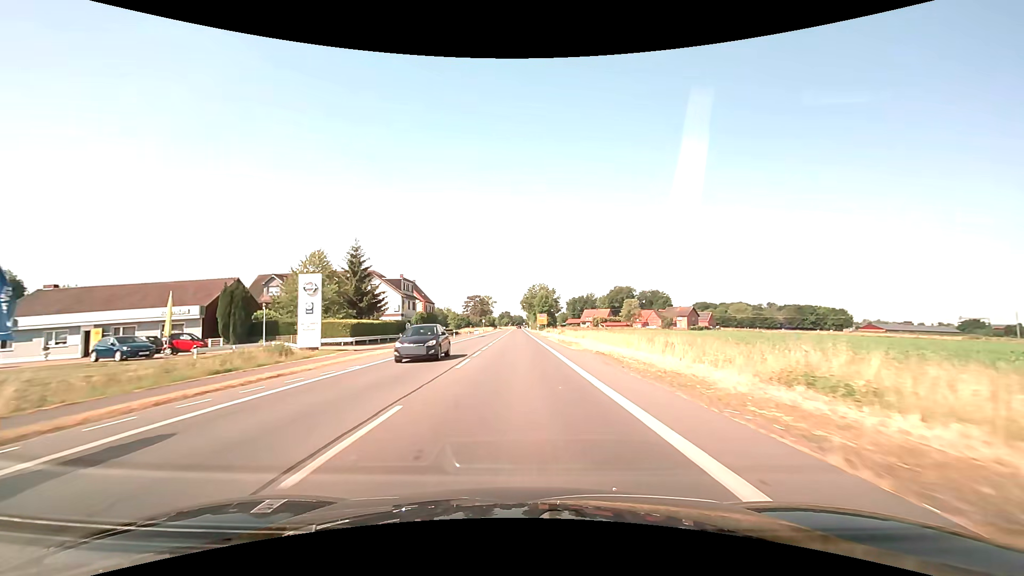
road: primary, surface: asphalt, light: Day
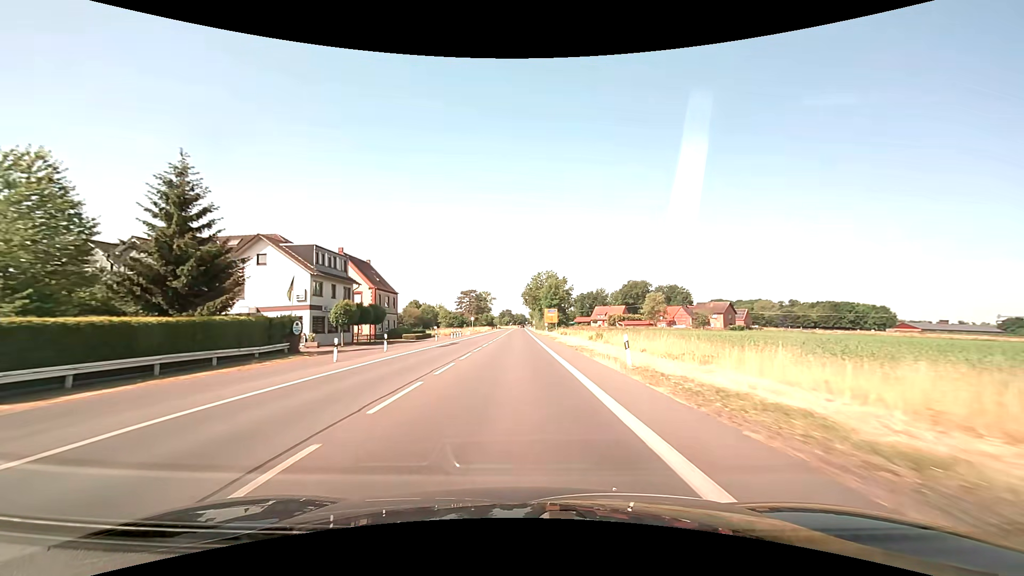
(0.0, +32.7) m; 0°
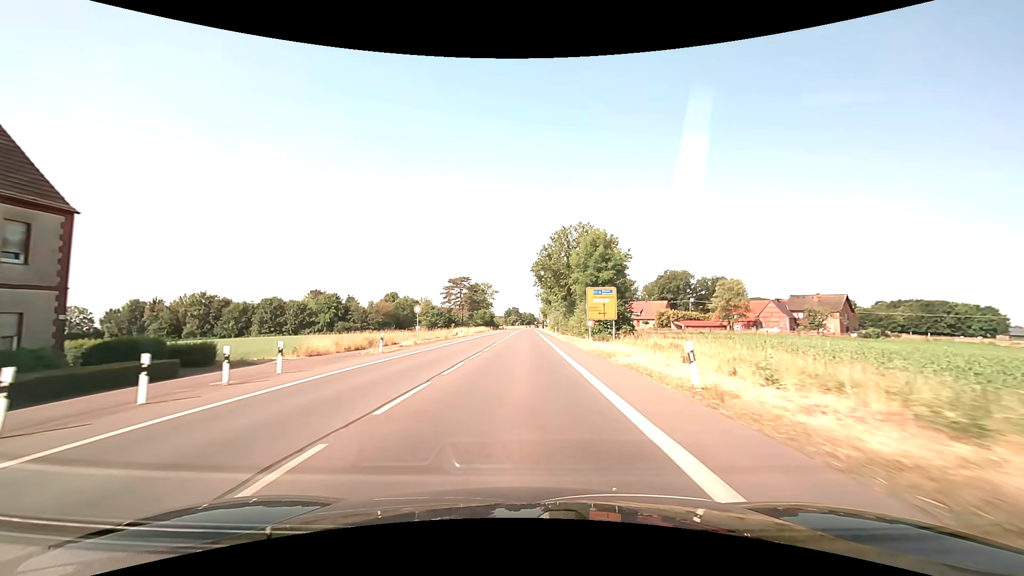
(-0.4, +54.5) m; -1°
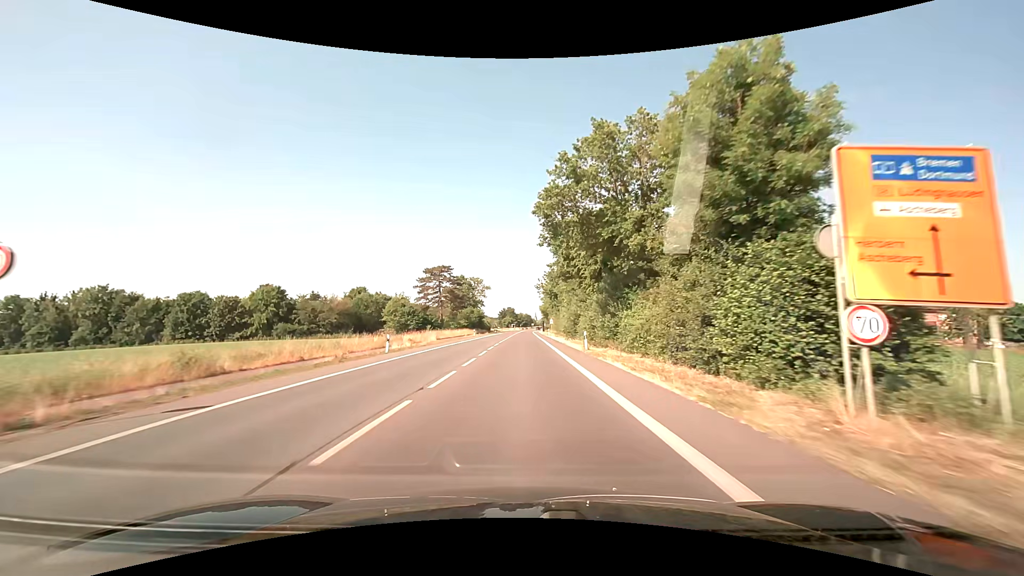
(+0.1, +32.8) m; 0°
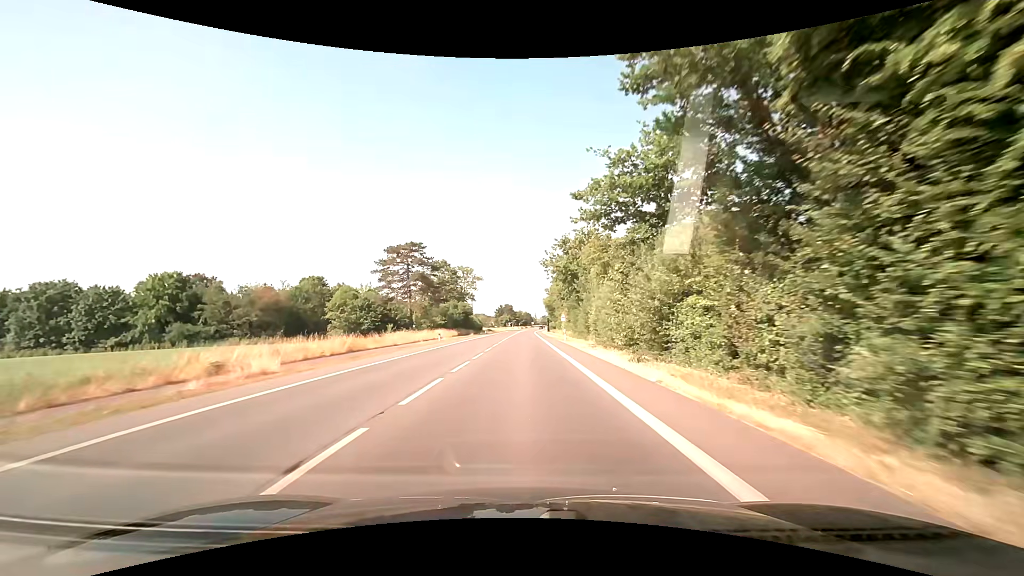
(+0.1, +32.7) m; 0°
